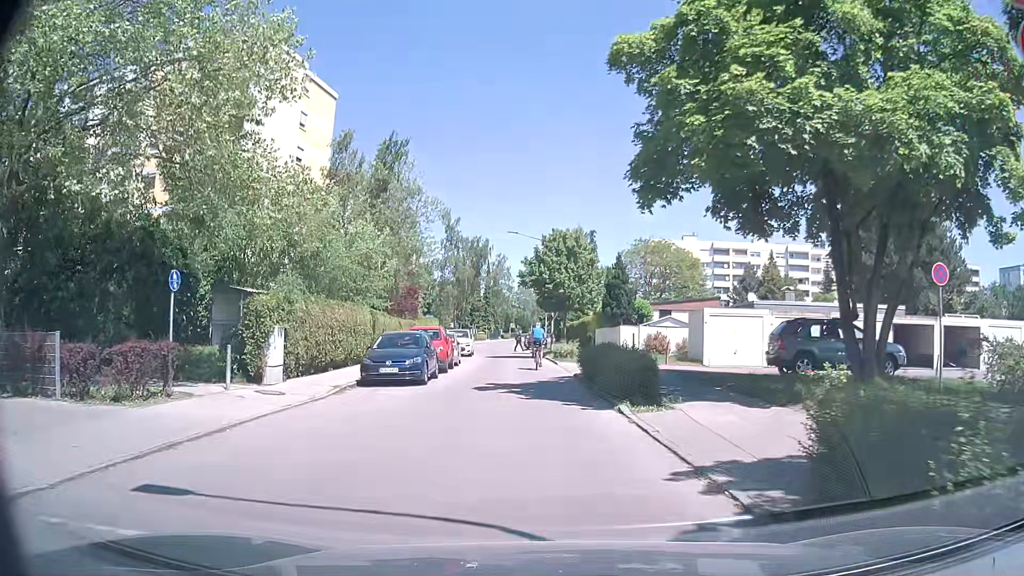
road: residential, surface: asphalt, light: Day
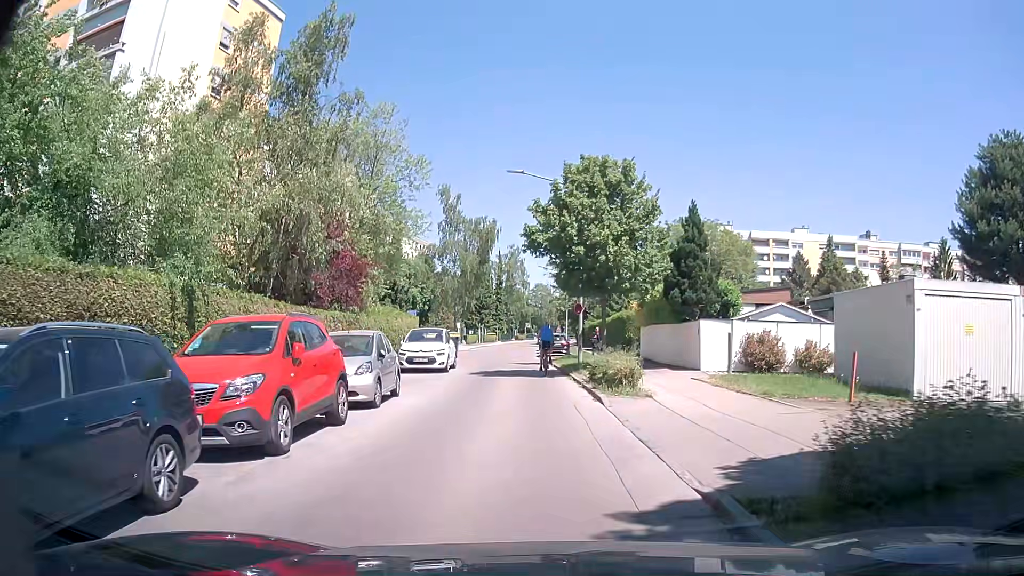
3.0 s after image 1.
(0.0, +16.1) m; -1°
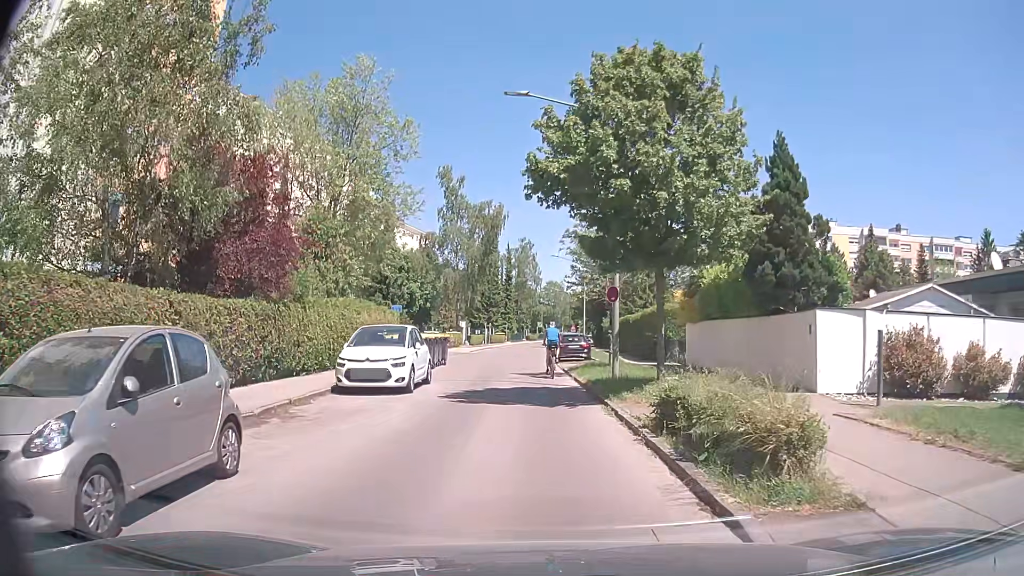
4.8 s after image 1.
(0.0, +8.8) m; 0°
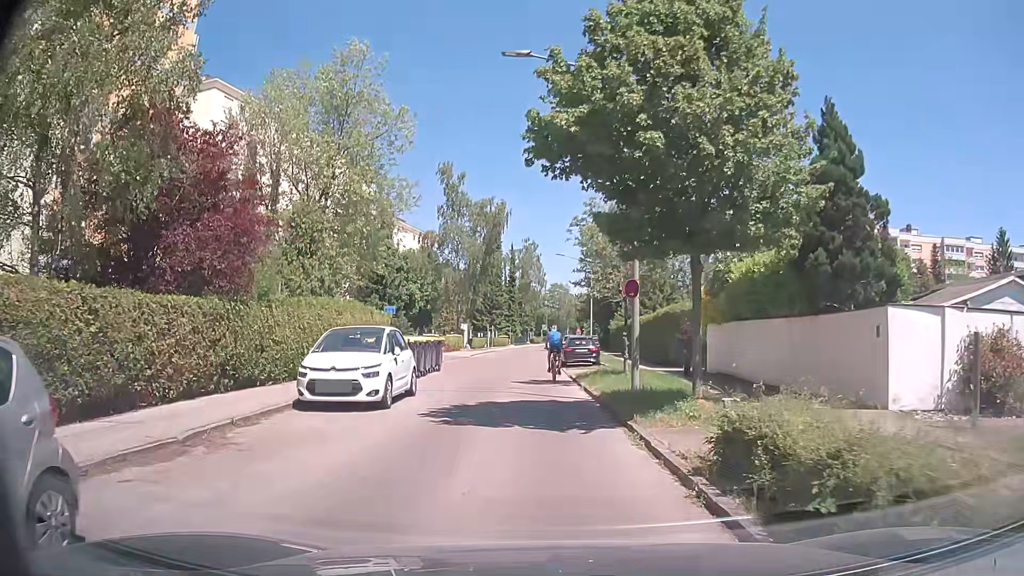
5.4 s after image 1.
(0.0, +2.9) m; -1°
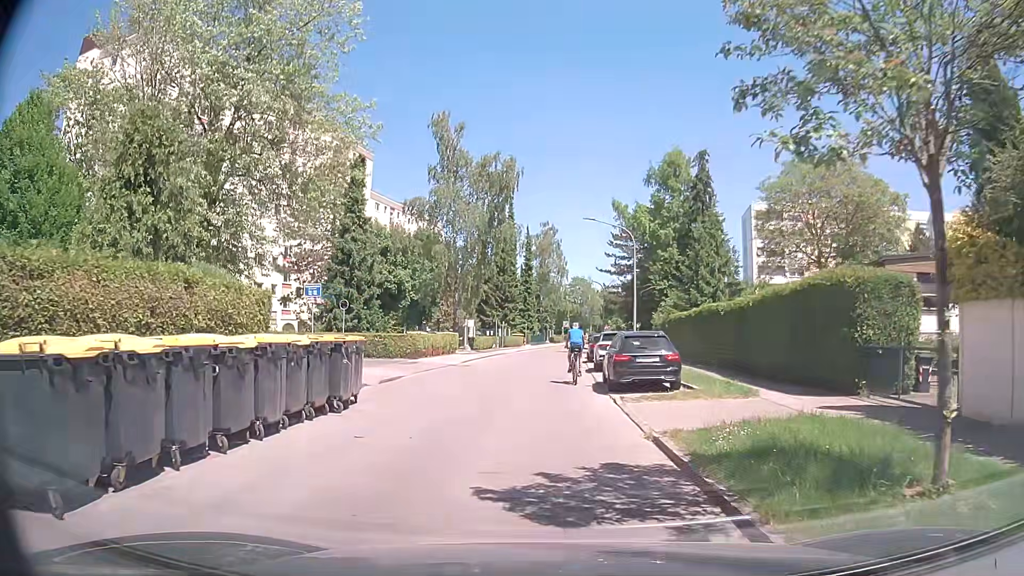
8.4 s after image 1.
(-0.1, +15.1) m; -1°
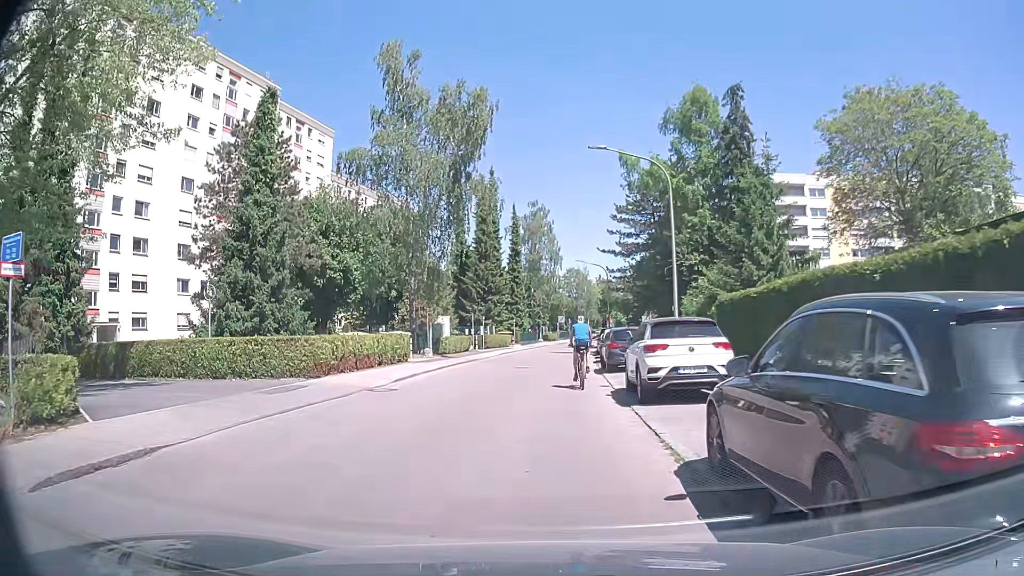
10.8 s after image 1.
(0.0, +13.7) m; +1°
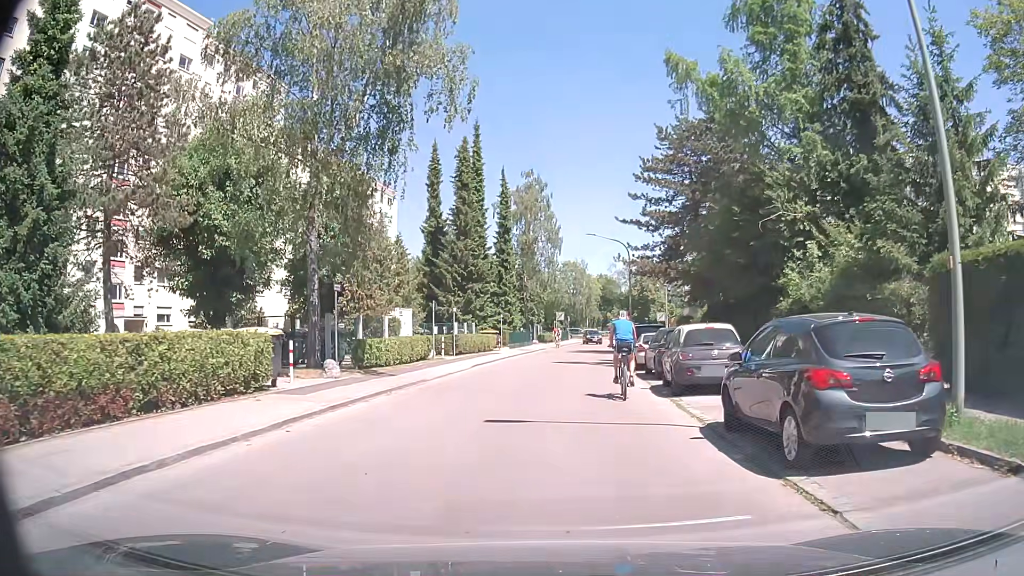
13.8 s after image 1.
(-0.6, +16.3) m; 0°
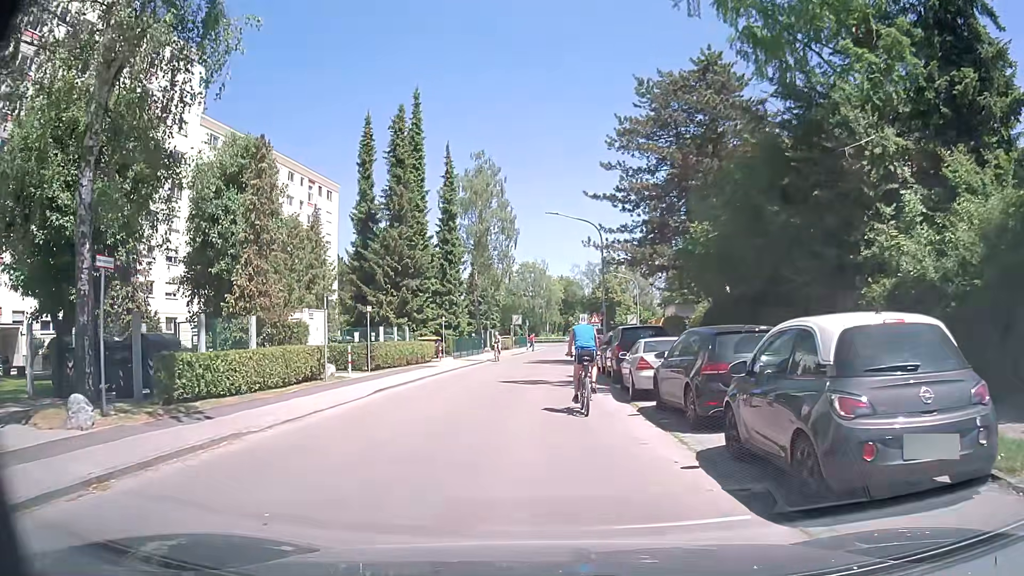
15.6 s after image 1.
(+0.3, +9.4) m; +4°
